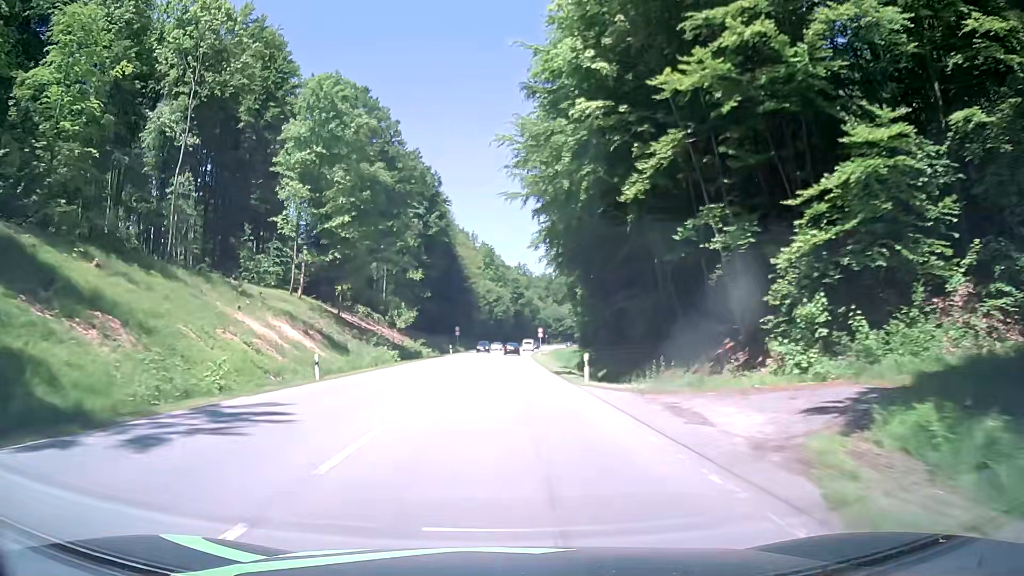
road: secondary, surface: asphalt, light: Day
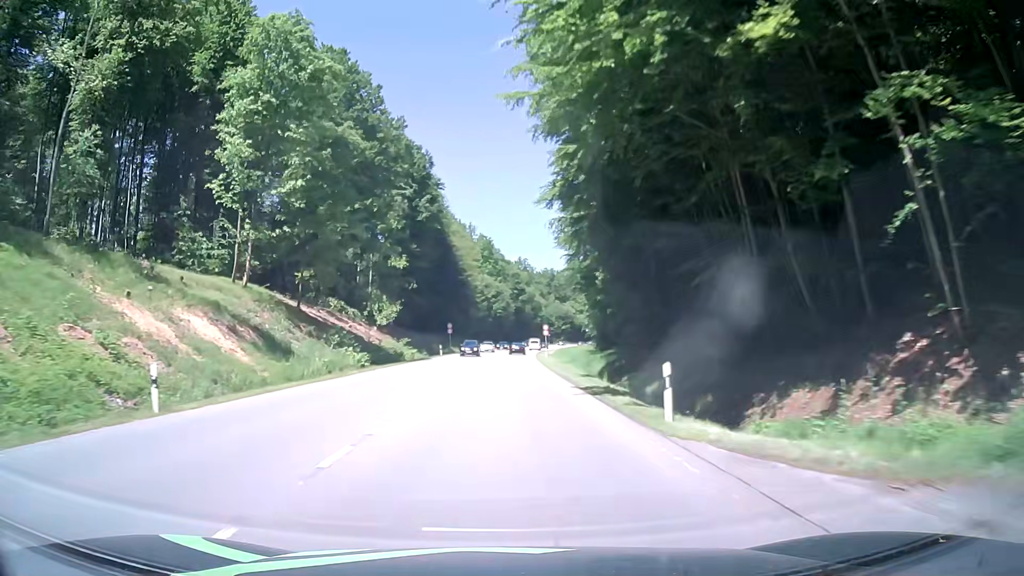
(+0.1, +12.5) m; 0°
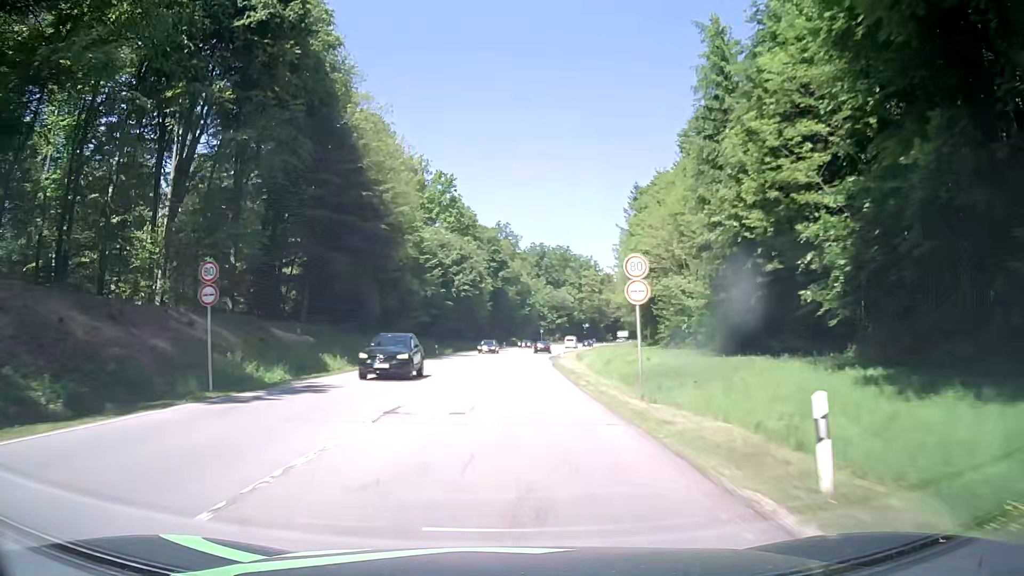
(+1.3, +62.5) m; +2°
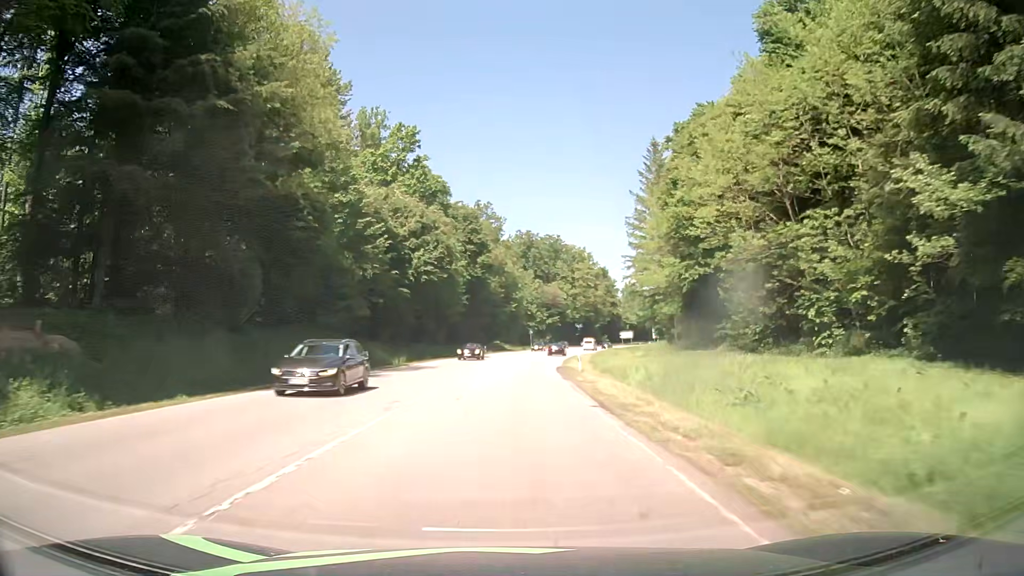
(+0.2, +25.0) m; +1°
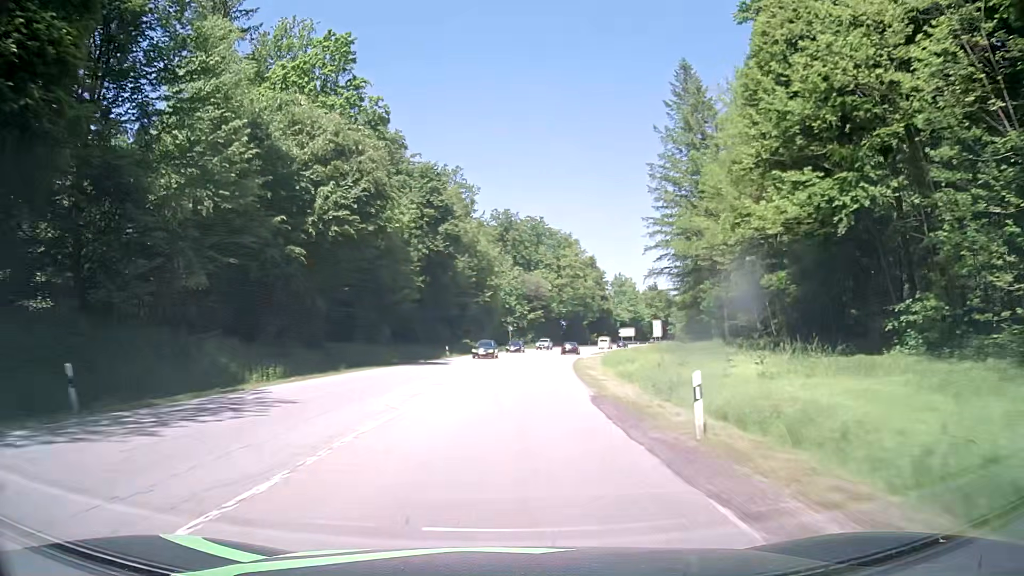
(+0.5, +25.0) m; +2°
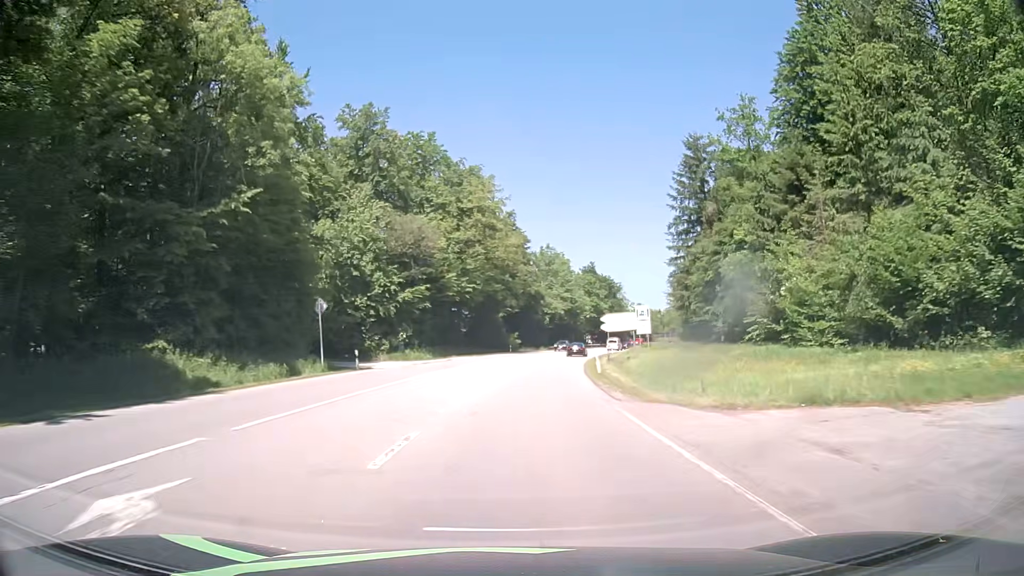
(+3.9, +62.4) m; +8°
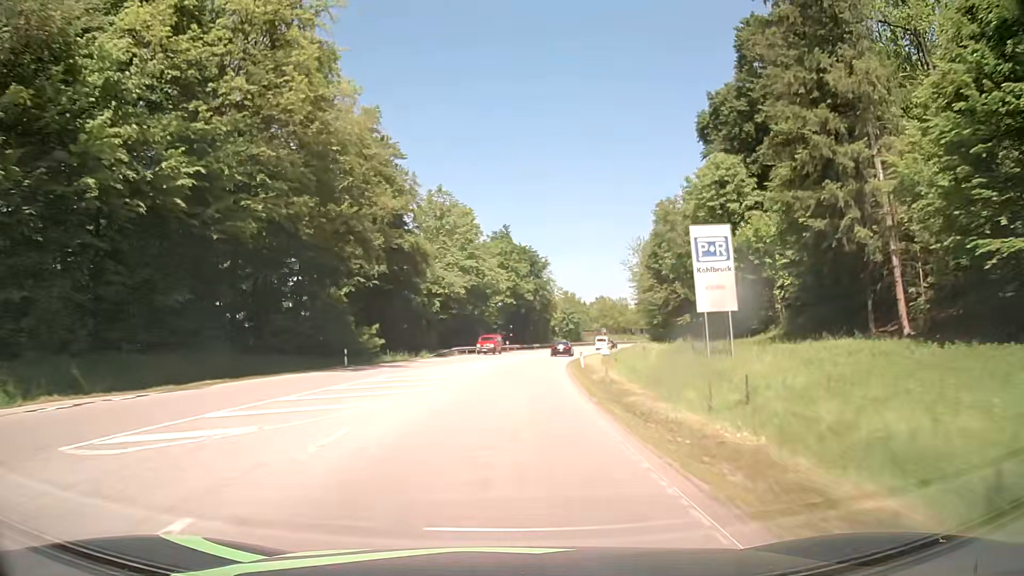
(+4.1, +49.9) m; +9°
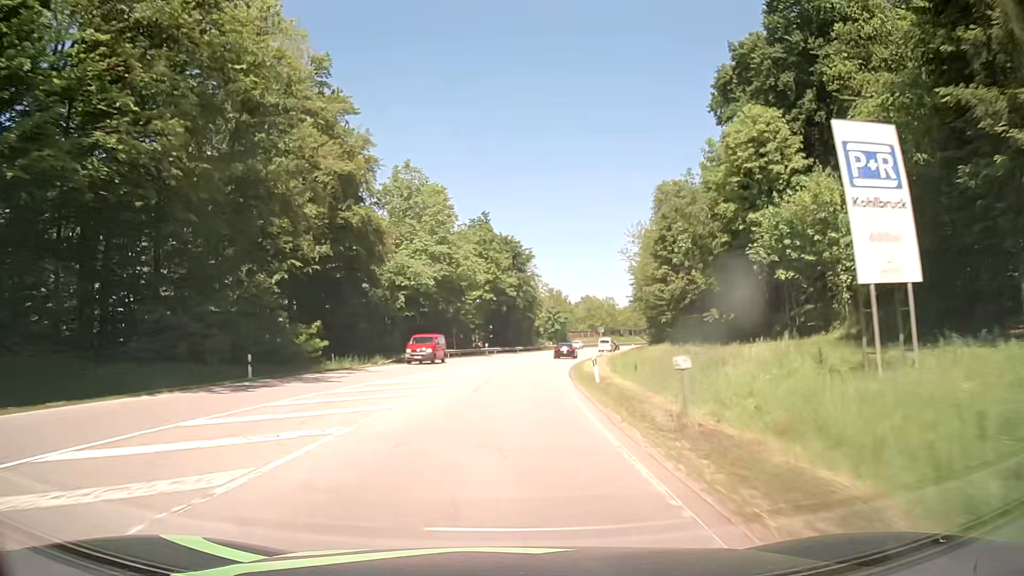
(+0.2, +12.6) m; +2°
(0, +10) (0, +20) (+1, +30) (+2, +40) (+3, +50) (+4, +60) (+6, +70) (+8, +79) (+11, +89) (+14, +99) m
